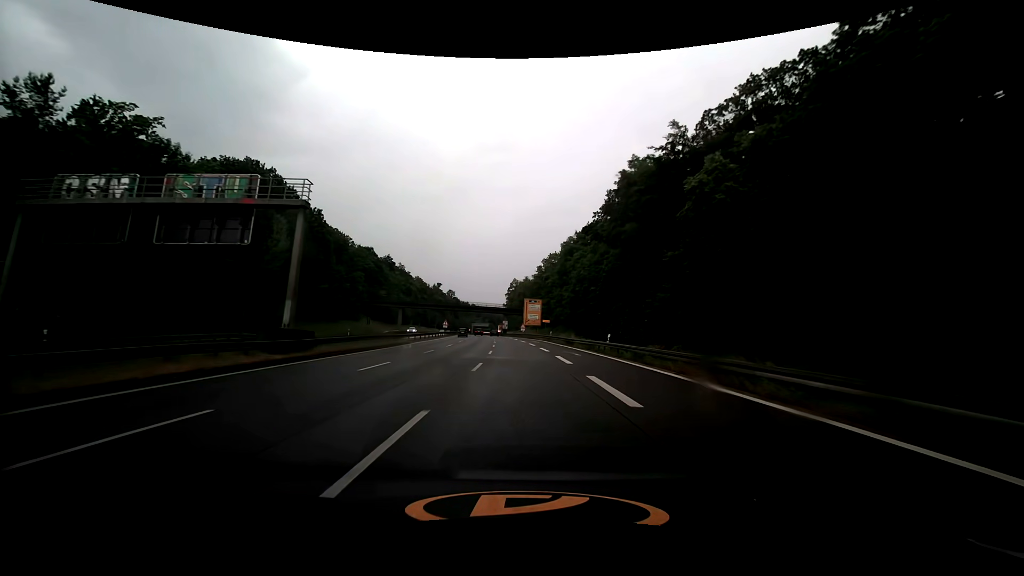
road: trunk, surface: asphalt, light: Day
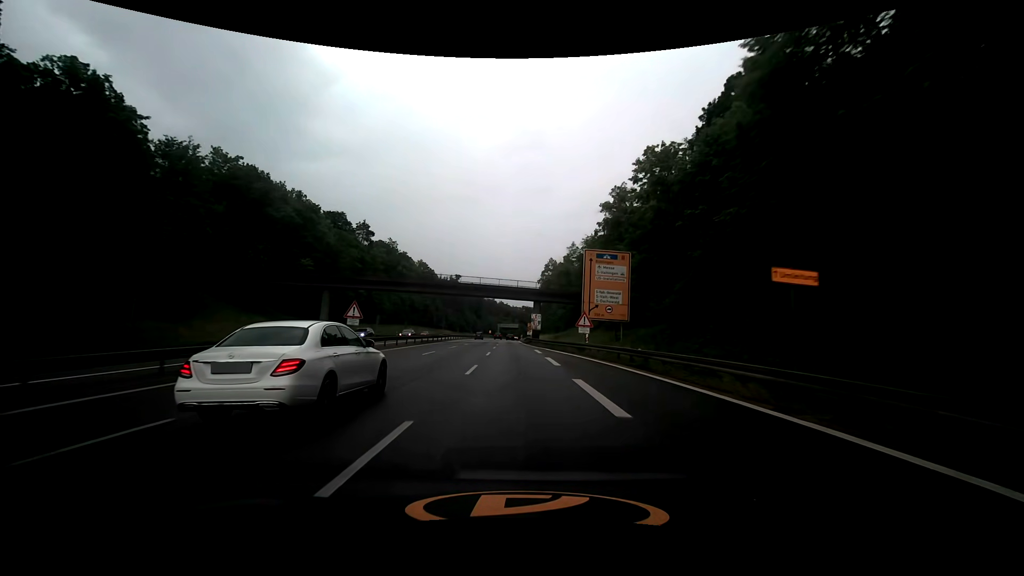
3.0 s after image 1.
(-2.0, +61.6) m; -4°
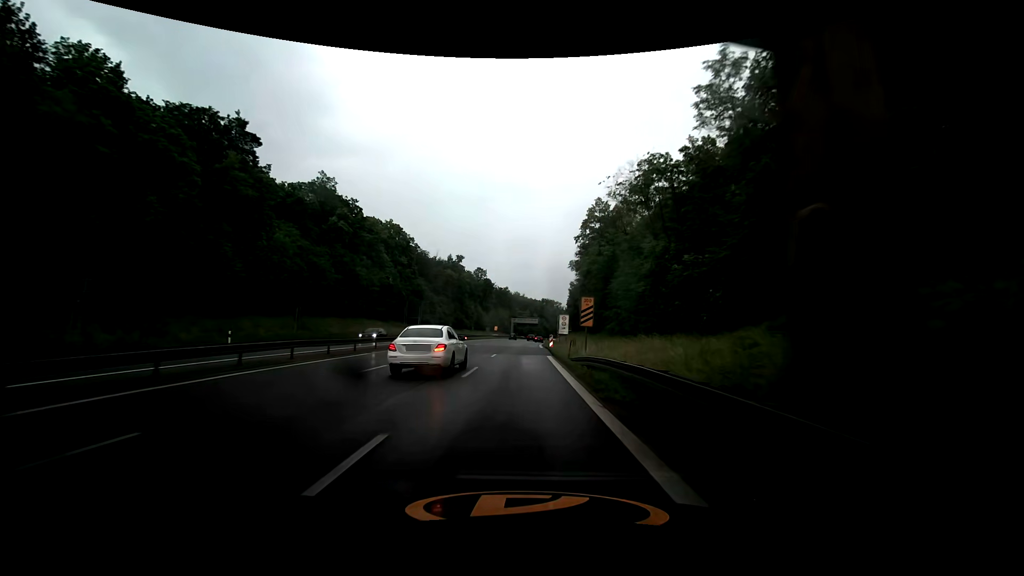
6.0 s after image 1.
(-1.1, +61.7) m; -2°
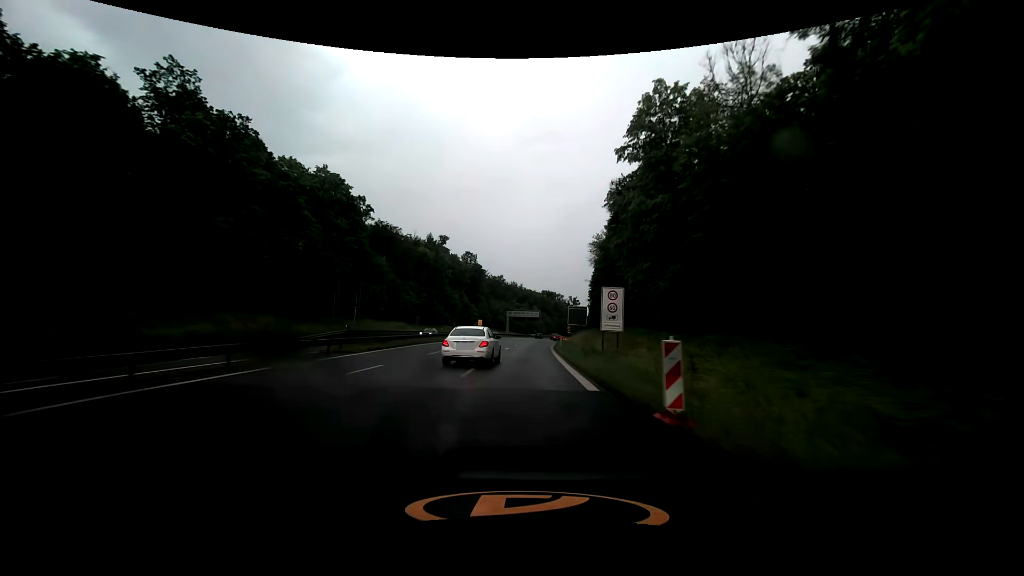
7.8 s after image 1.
(-0.2, +37.2) m; 0°
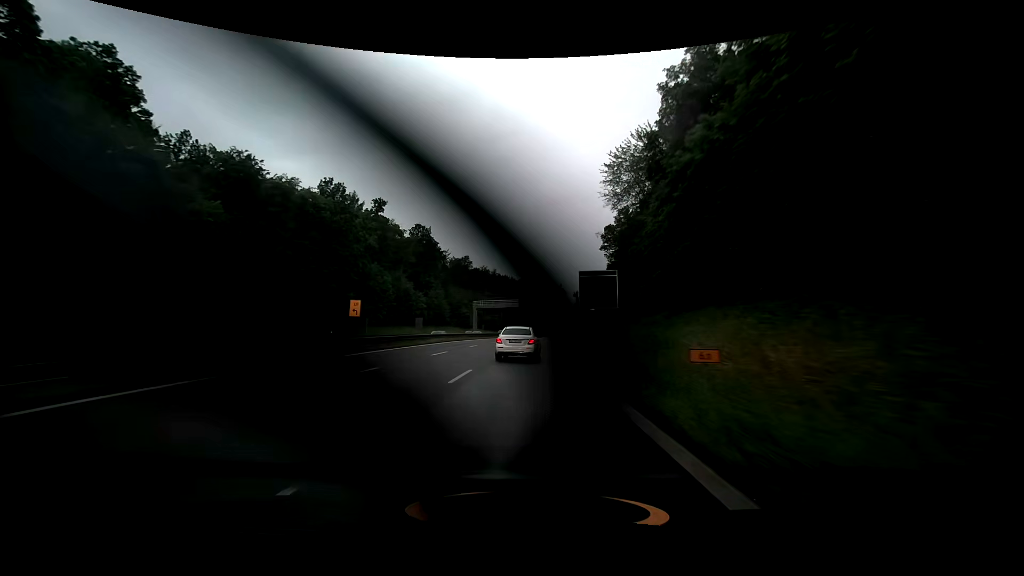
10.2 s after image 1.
(+1.1, +49.7) m; +3°
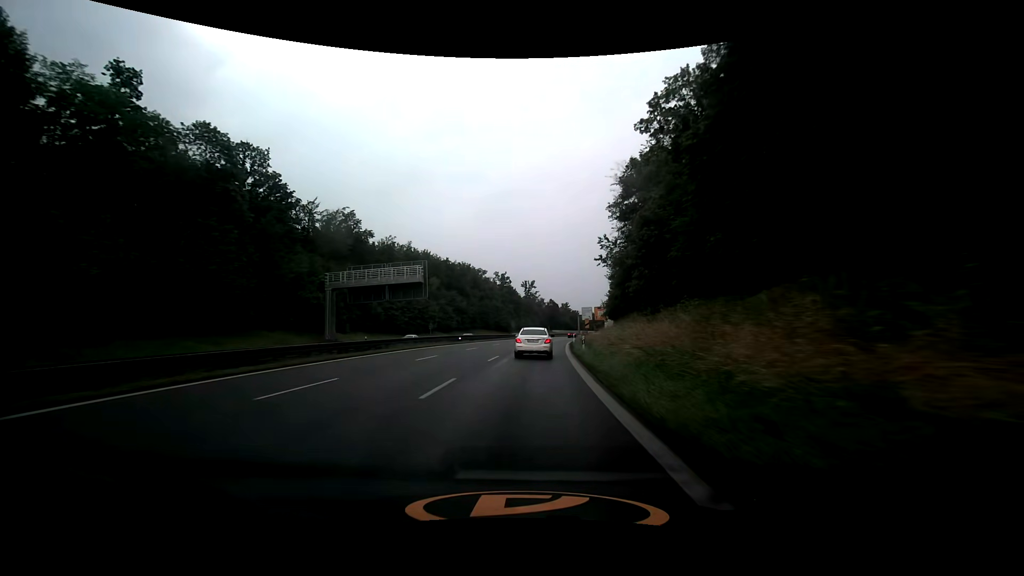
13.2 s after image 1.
(+2.9, +61.9) m; +6°
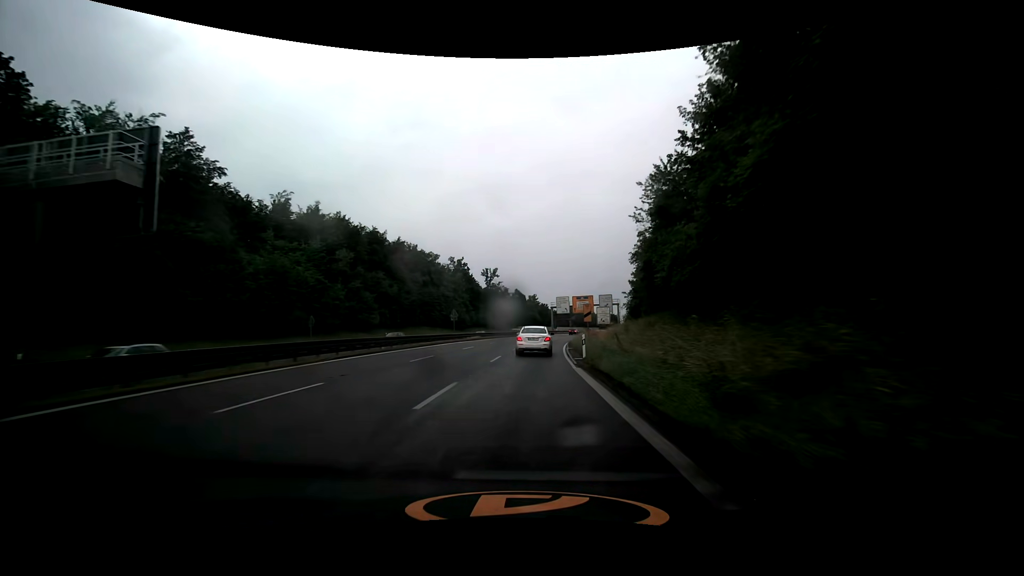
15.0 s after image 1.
(+1.3, +37.1) m; +5°
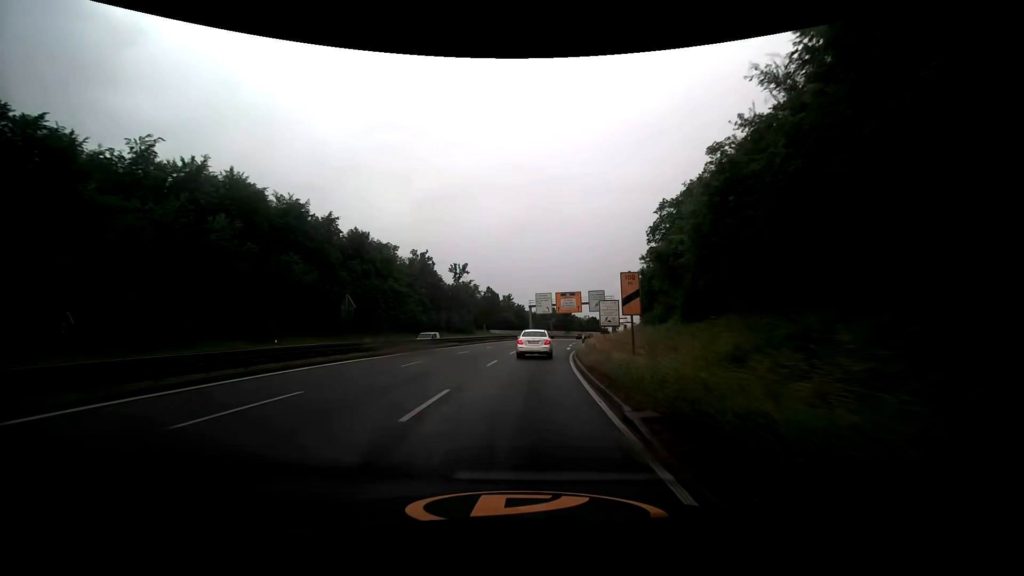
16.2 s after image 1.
(+0.2, +24.8) m; +2°
(0, +10) (0, +20) (+1, +30) (+2, +40) (+3, +50) (+4, +60) (+5, +70) (+7, +80) (+9, +89) (+11, +99) m
